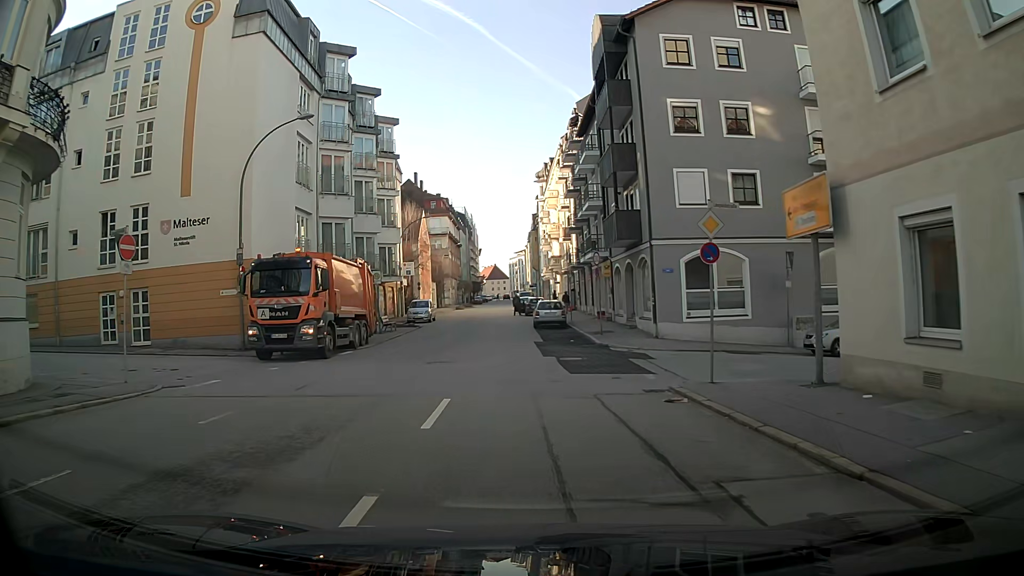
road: tertiary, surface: asphalt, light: Day
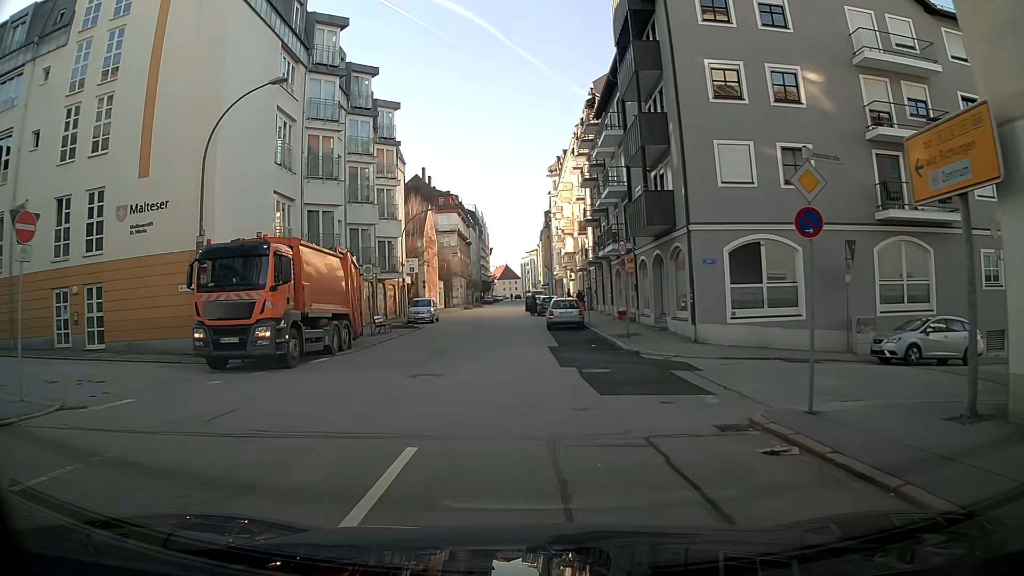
(0.0, +4.3) m; -1°
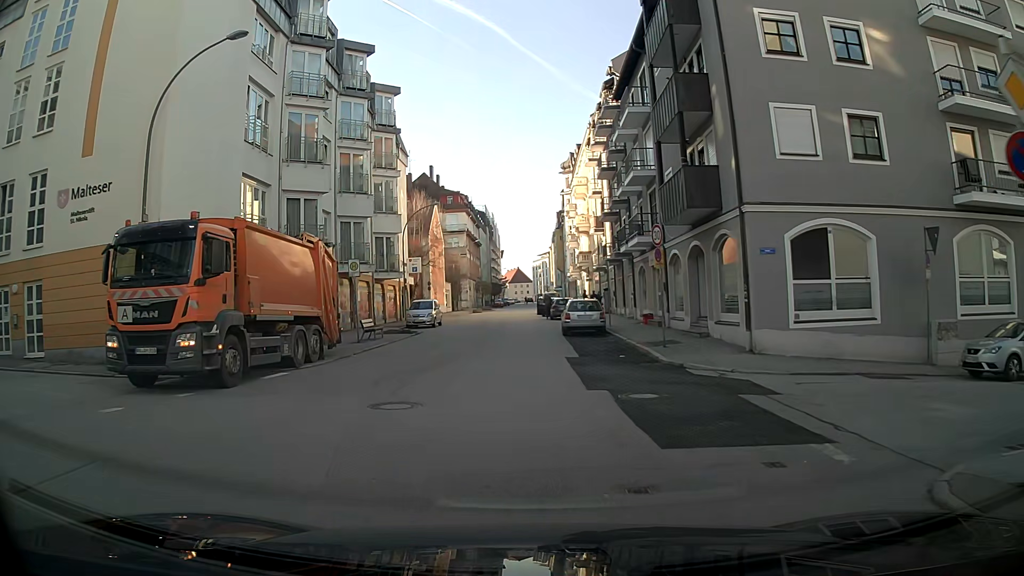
(0.0, +4.3) m; -1°
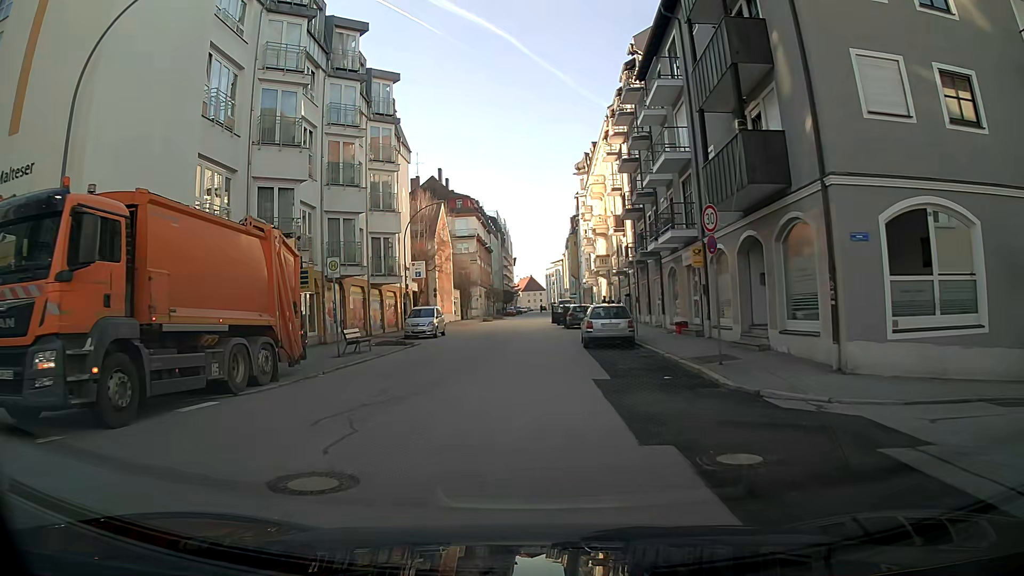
(0.0, +4.4) m; -1°
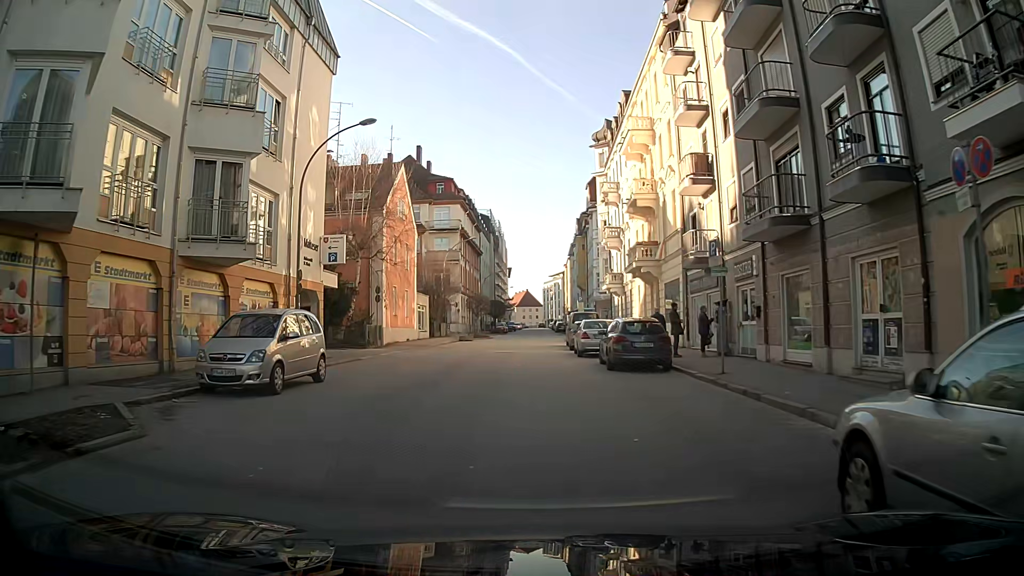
(+0.1, +21.7) m; +1°
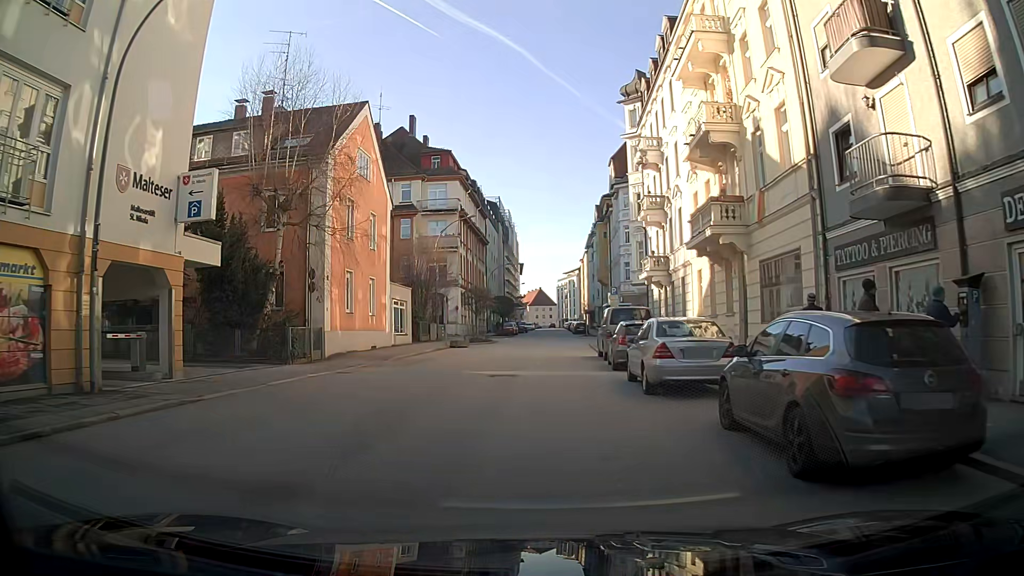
(-0.1, +13.1) m; -1°
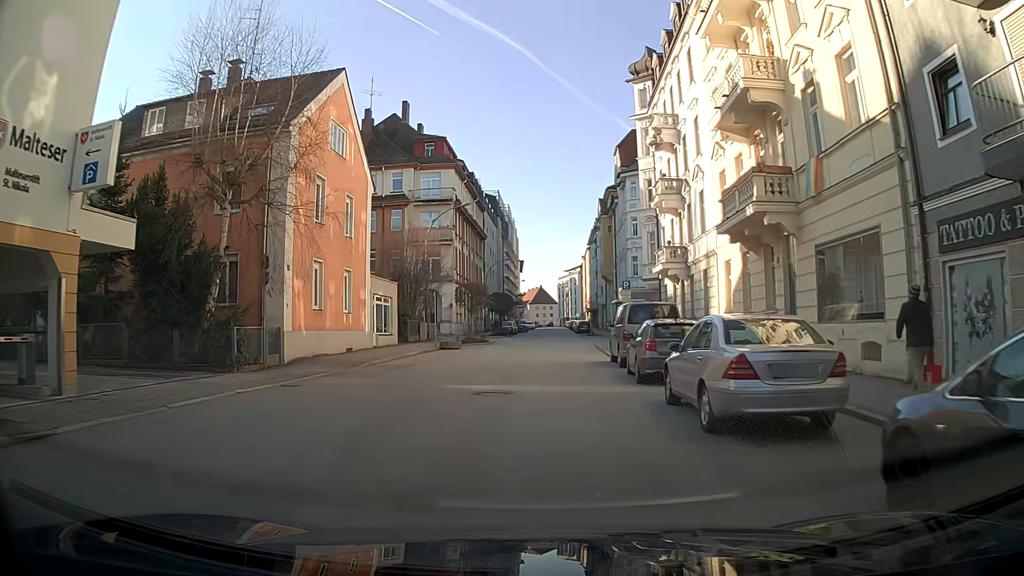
(0.0, +4.5) m; 0°
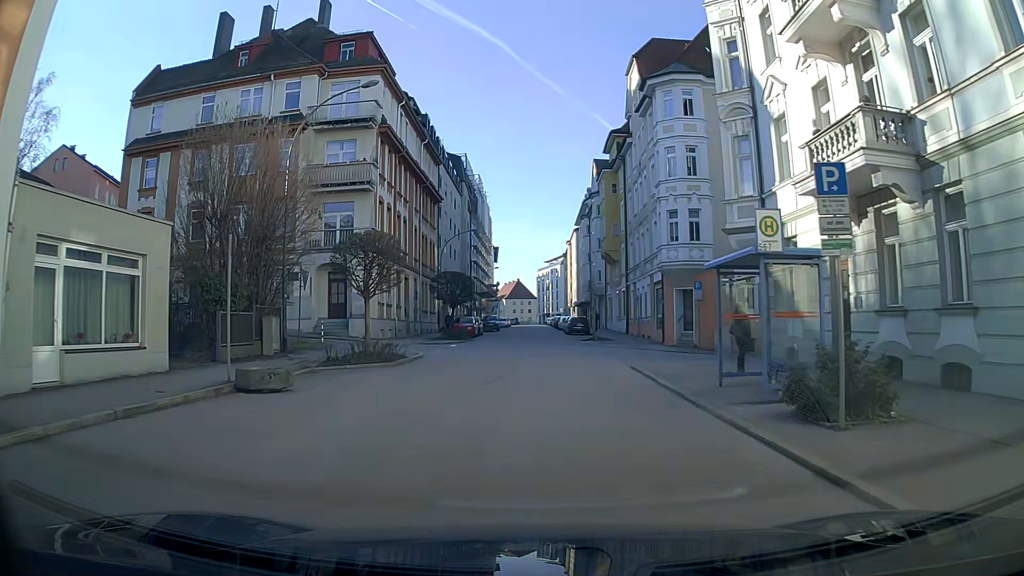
(+0.3, +22.8) m; +2°
